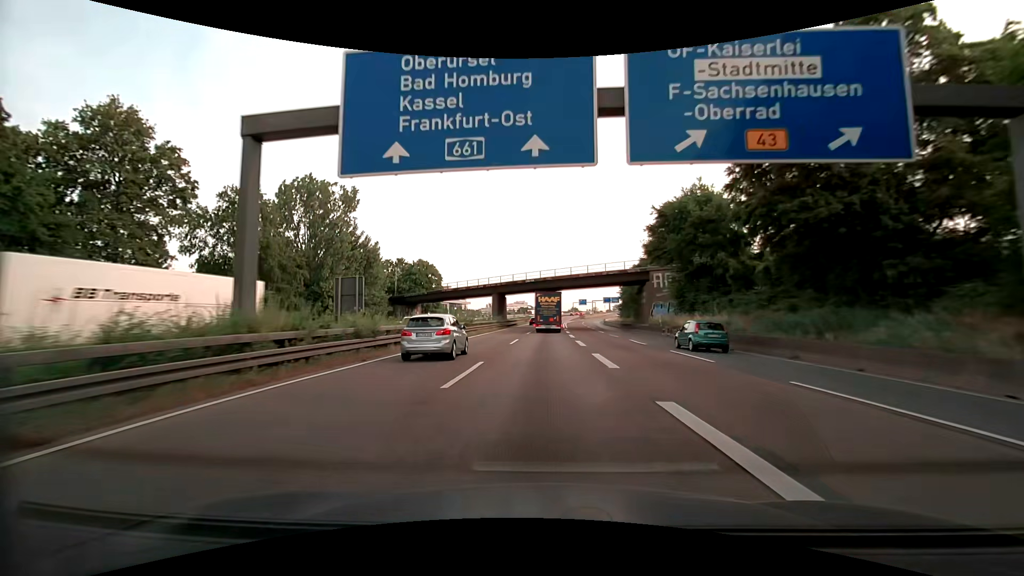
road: motorway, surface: asphalt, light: Day
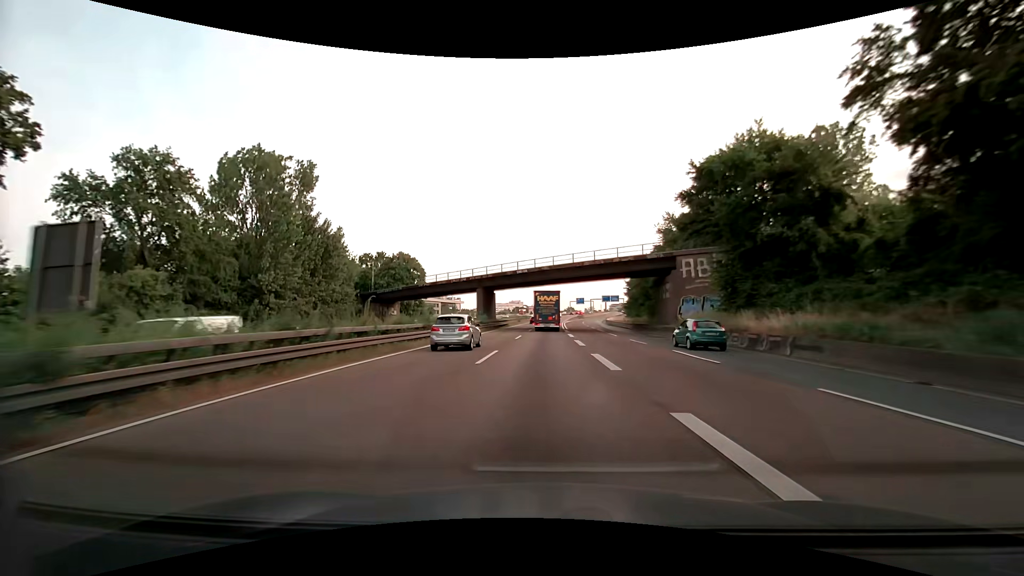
(+0.1, +12.9) m; +1°
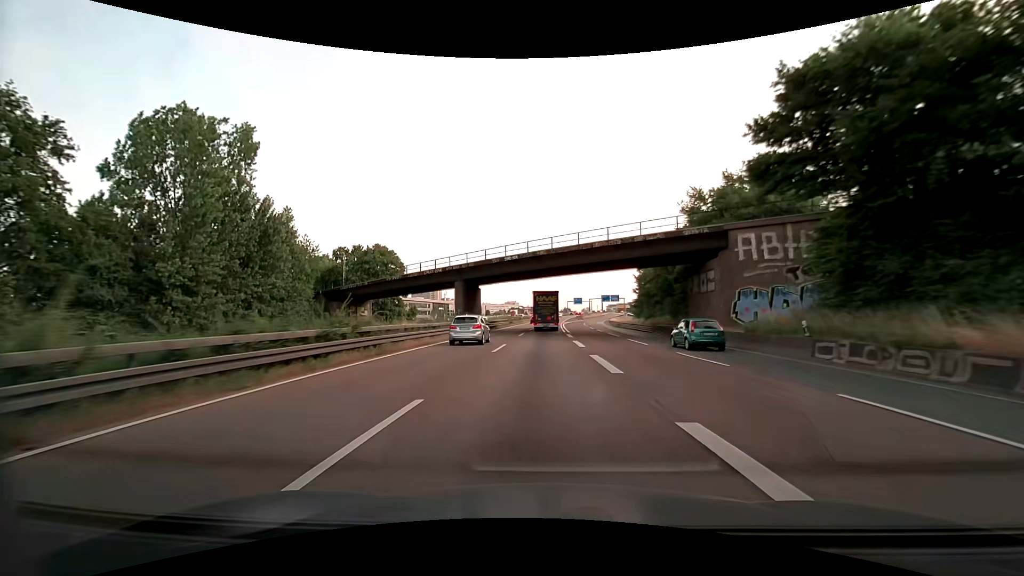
(0.0, +12.9) m; 0°
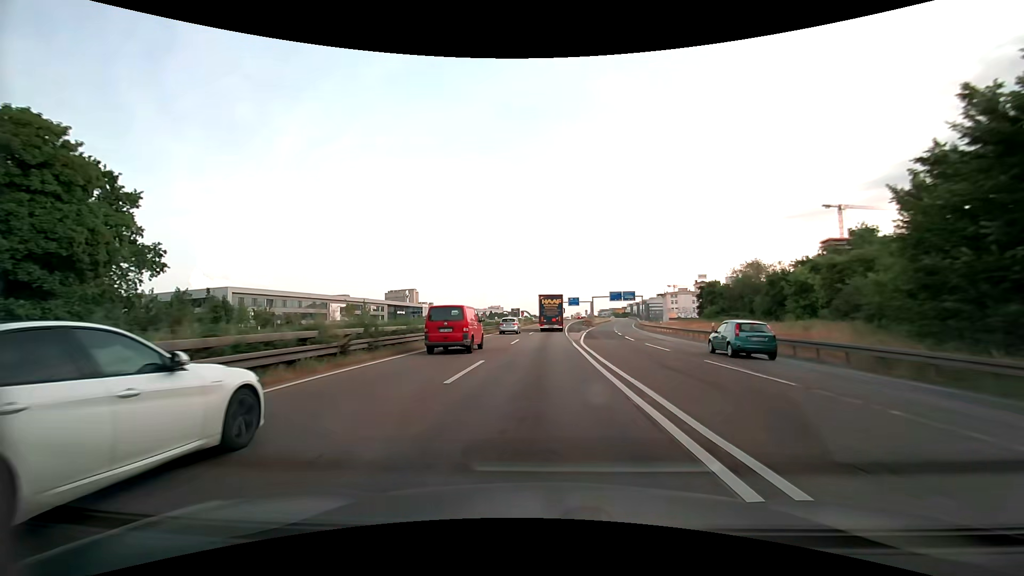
(+0.5, +64.0) m; +1°
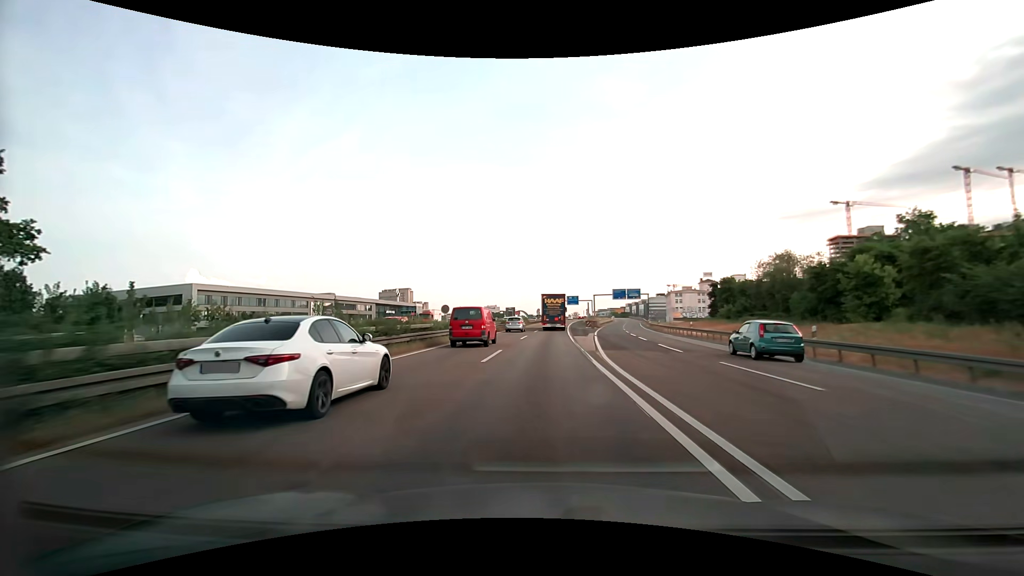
(+0.1, +12.8) m; +1°
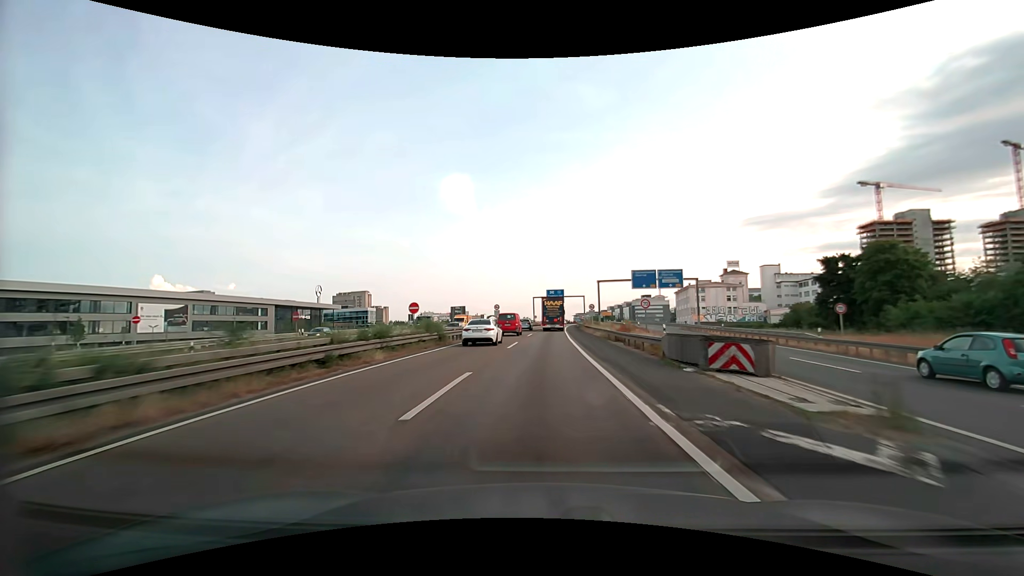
(+1.6, +63.4) m; +3°
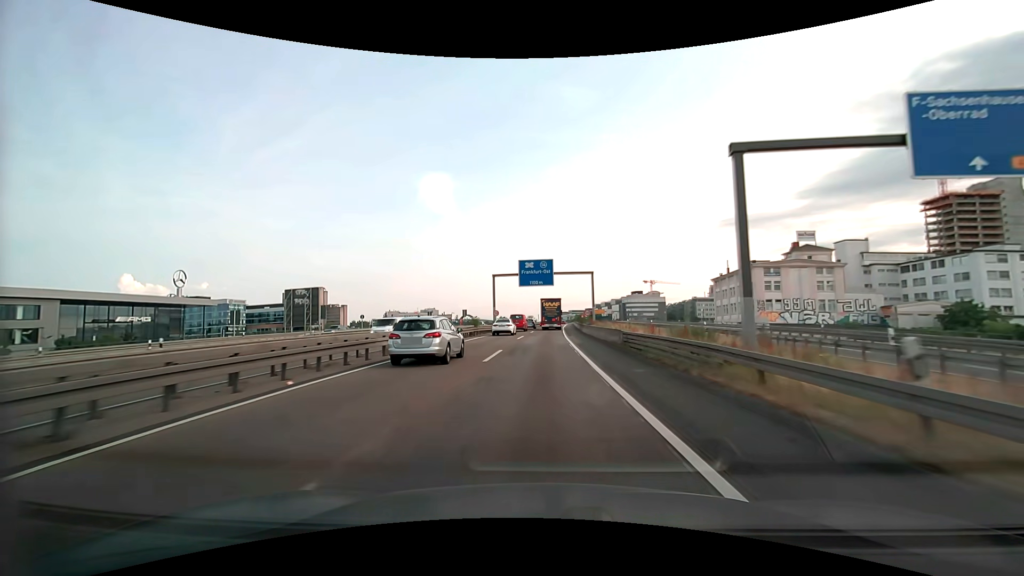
(+1.3, +62.5) m; +2°
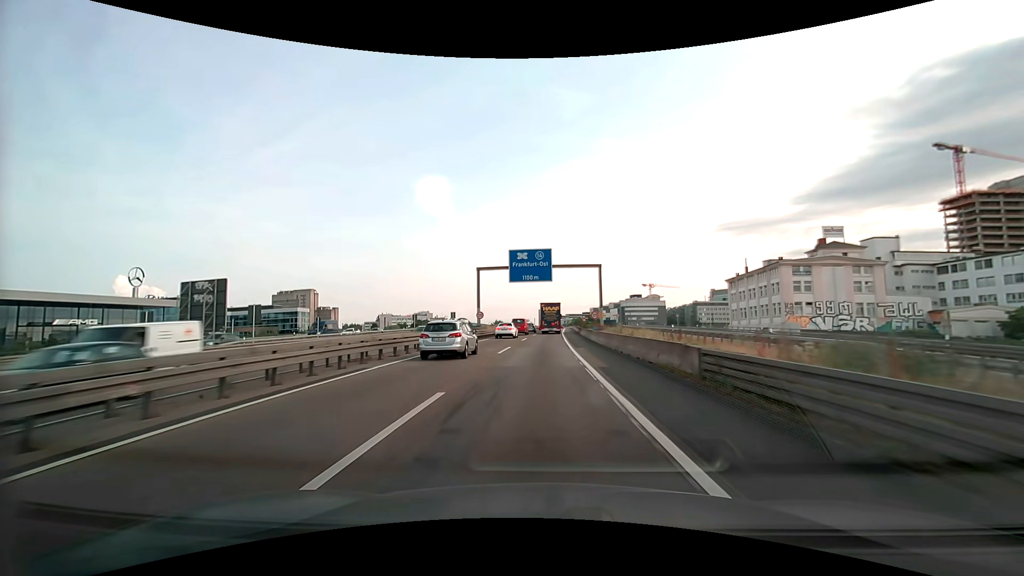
(0.0, +12.4) m; 0°
(0, +10) (0, +20) (0, +30) (0, +40) (+1, +50) (+1, +60) (+1, +70) (+2, +80) (+2, +90) (+3, +100) m
